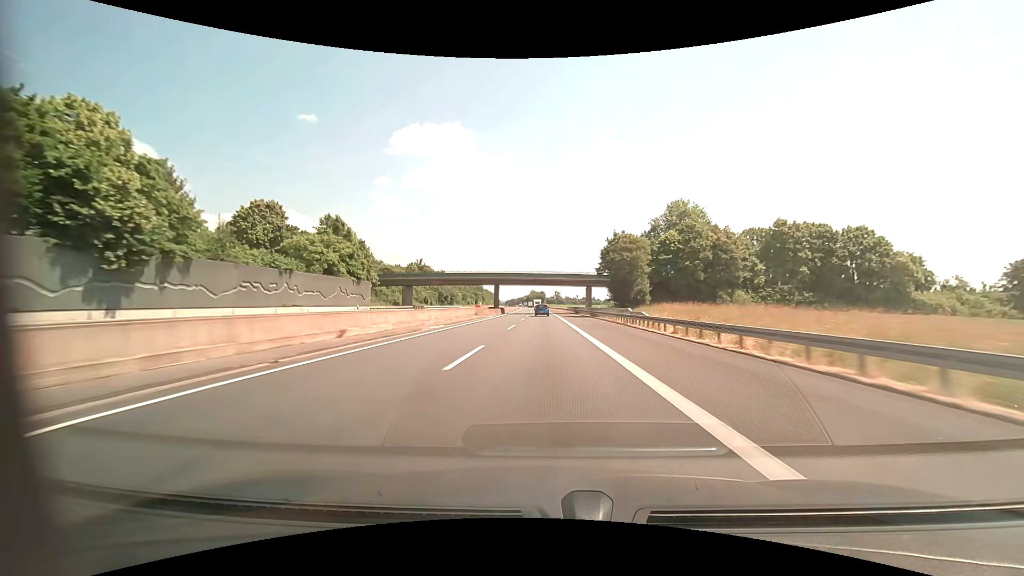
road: motorway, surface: asphalt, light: Day
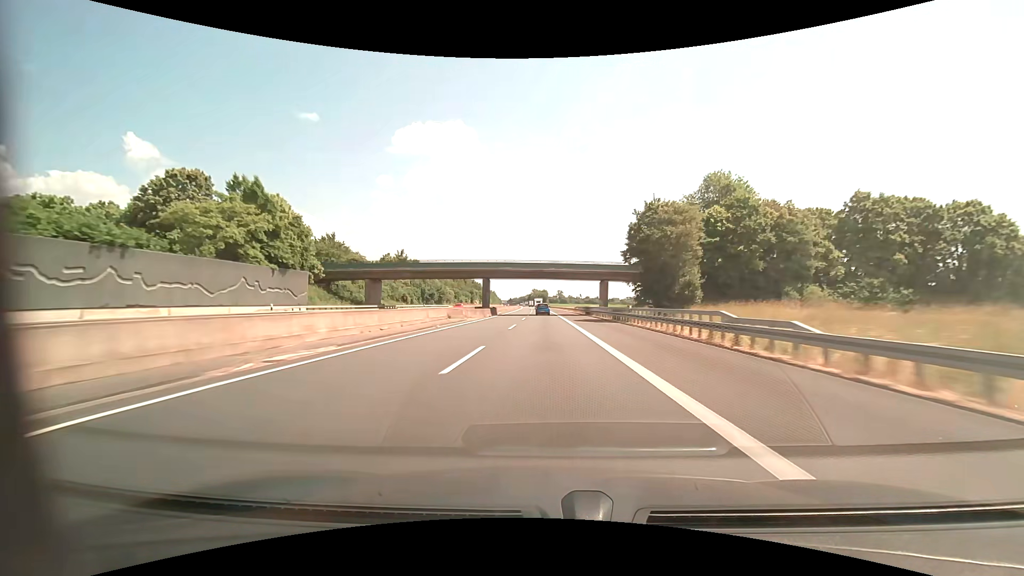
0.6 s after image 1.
(-0.1, +18.7) m; 0°
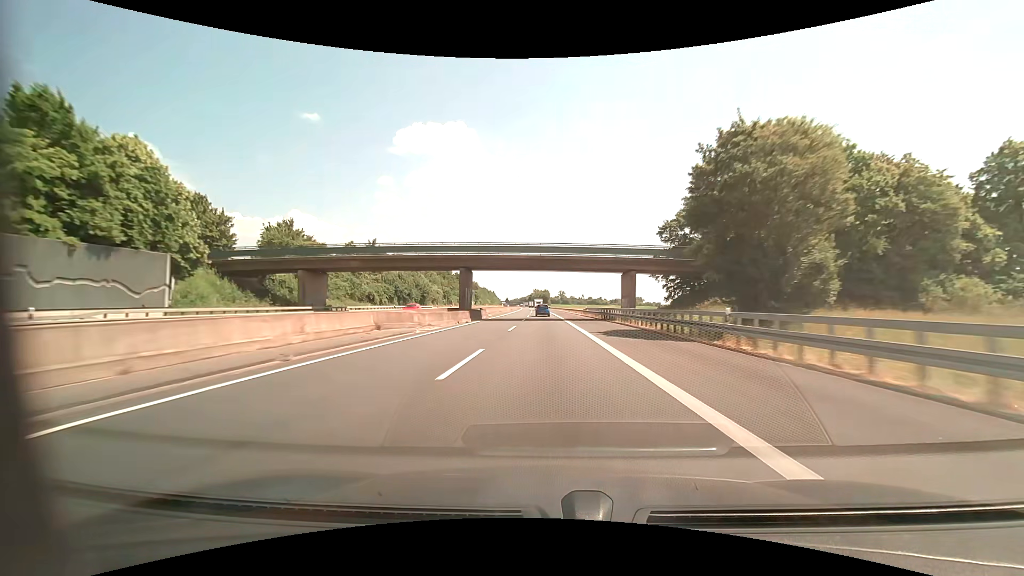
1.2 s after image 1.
(0.0, +18.7) m; 0°
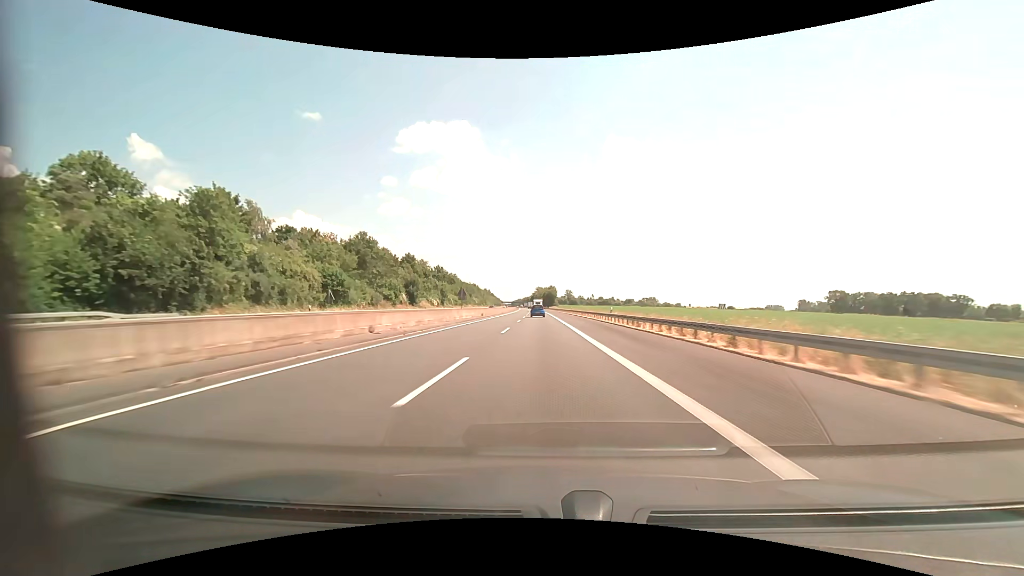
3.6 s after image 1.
(-0.3, +74.4) m; 0°
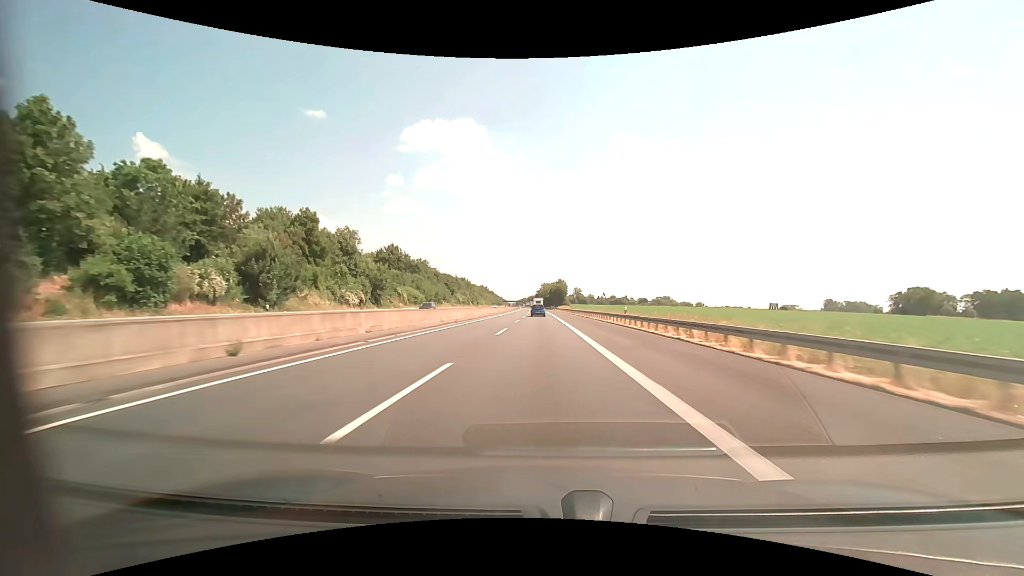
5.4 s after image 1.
(-0.4, +55.7) m; -1°
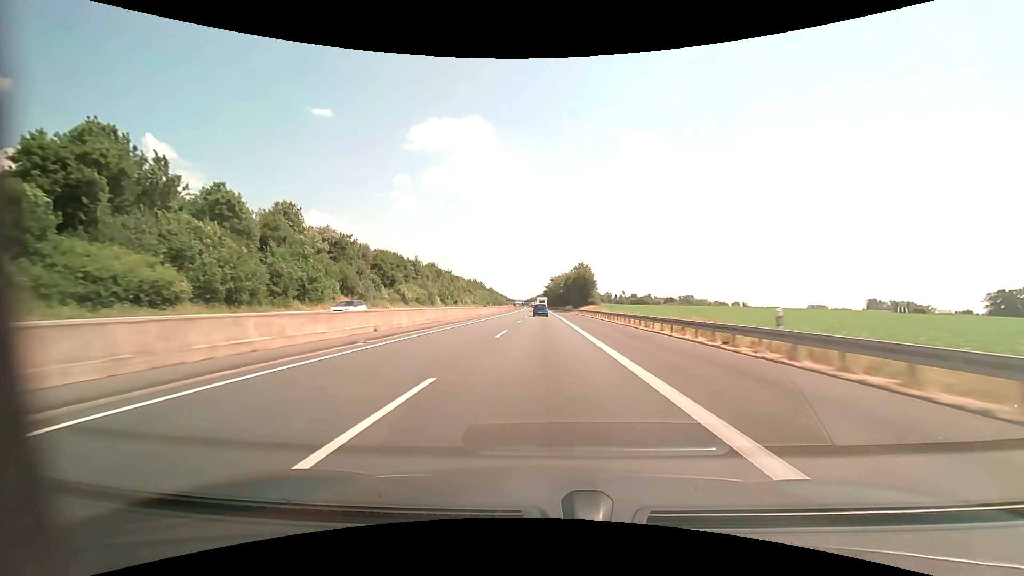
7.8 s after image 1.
(-0.7, +74.4) m; -1°
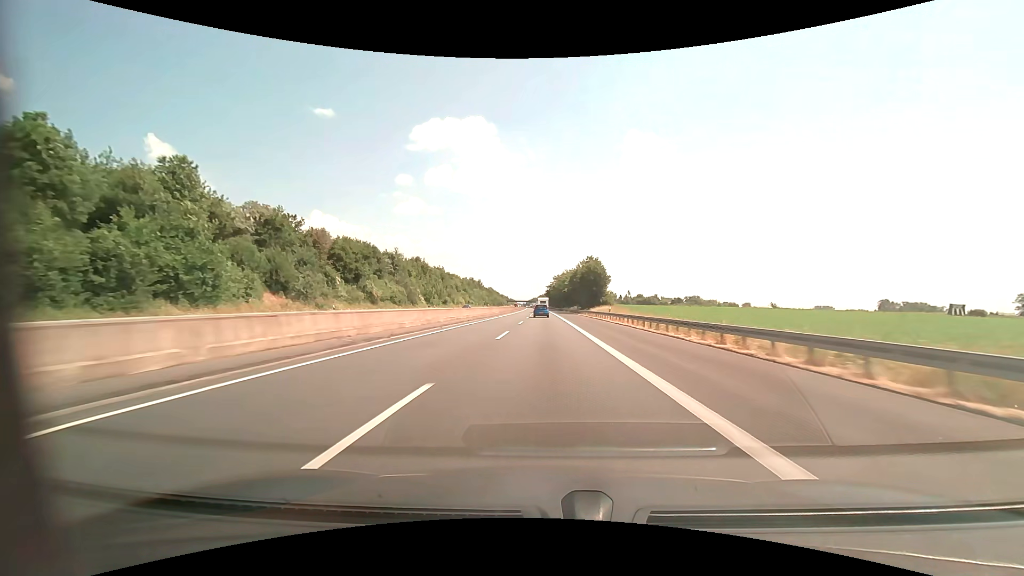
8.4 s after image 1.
(0.0, +18.8) m; 0°
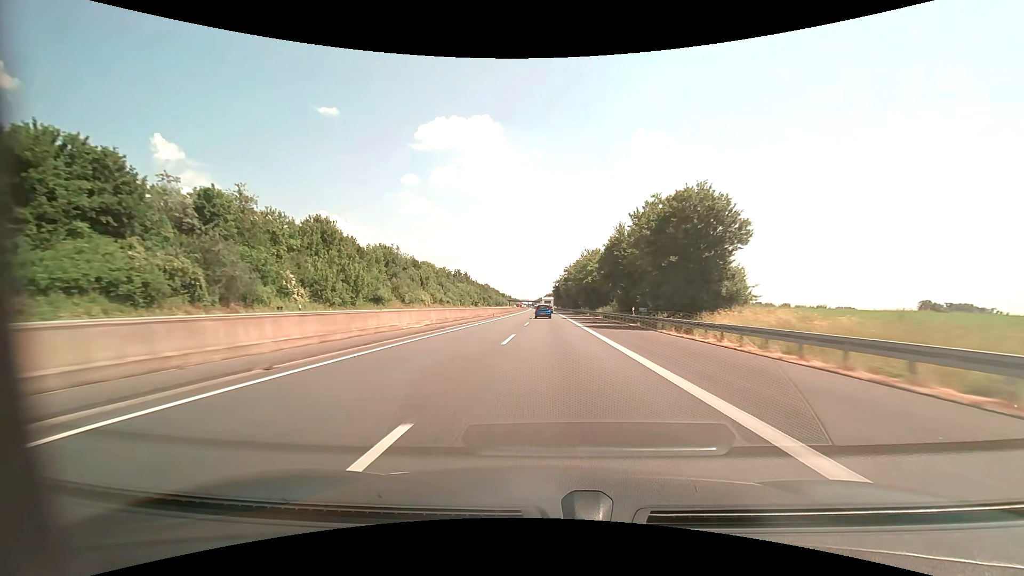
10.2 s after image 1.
(-0.4, +56.8) m; -1°
(0, +10) (0, +20) (0, +30) (0, +40) (0, +50) (0, +60) (0, +70) (0, +80) (0, +90) (0, +100) m
